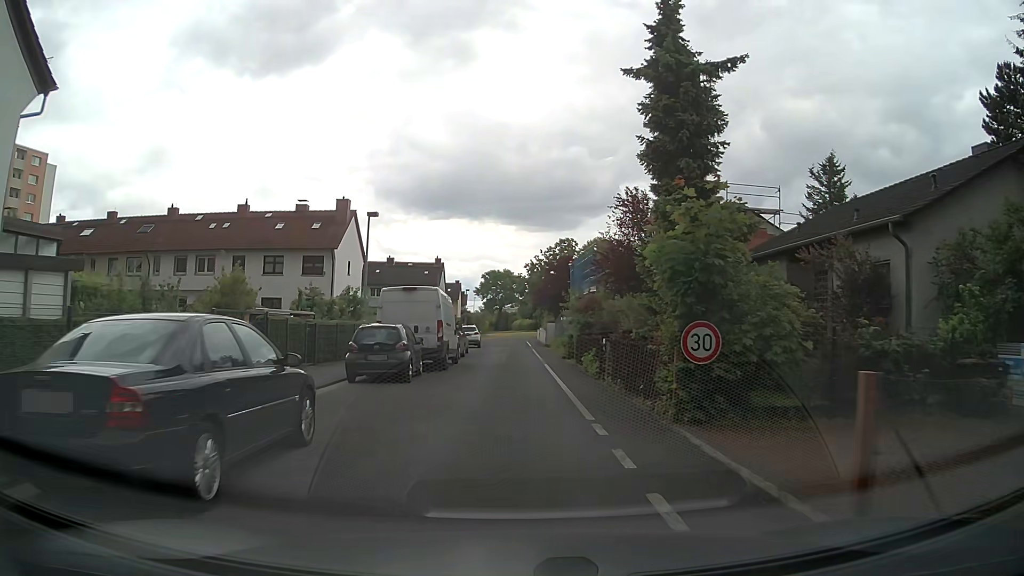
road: residential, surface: asphalt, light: Day
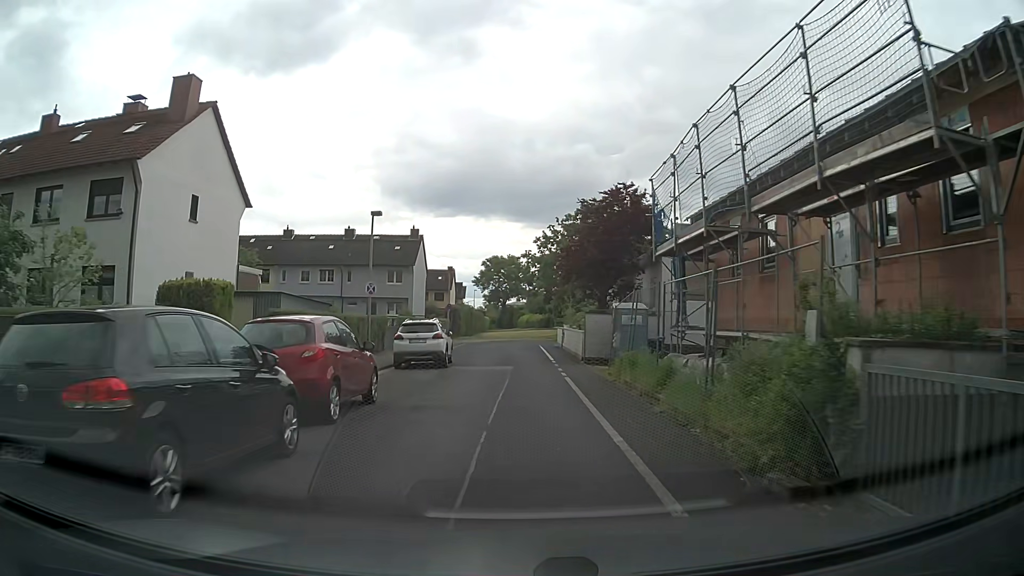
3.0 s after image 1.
(-0.2, +24.9) m; -1°
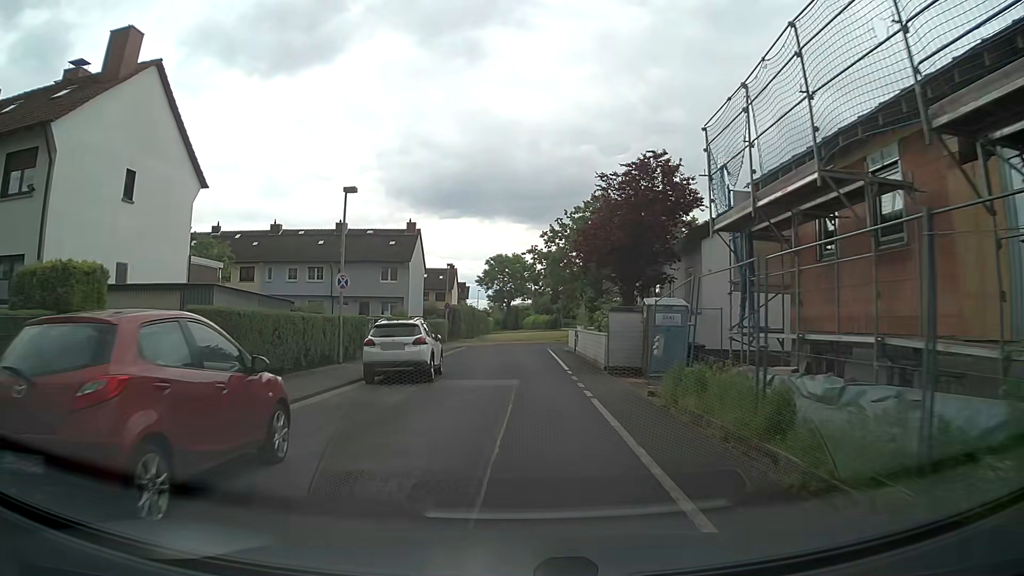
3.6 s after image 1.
(0.0, +5.0) m; 0°
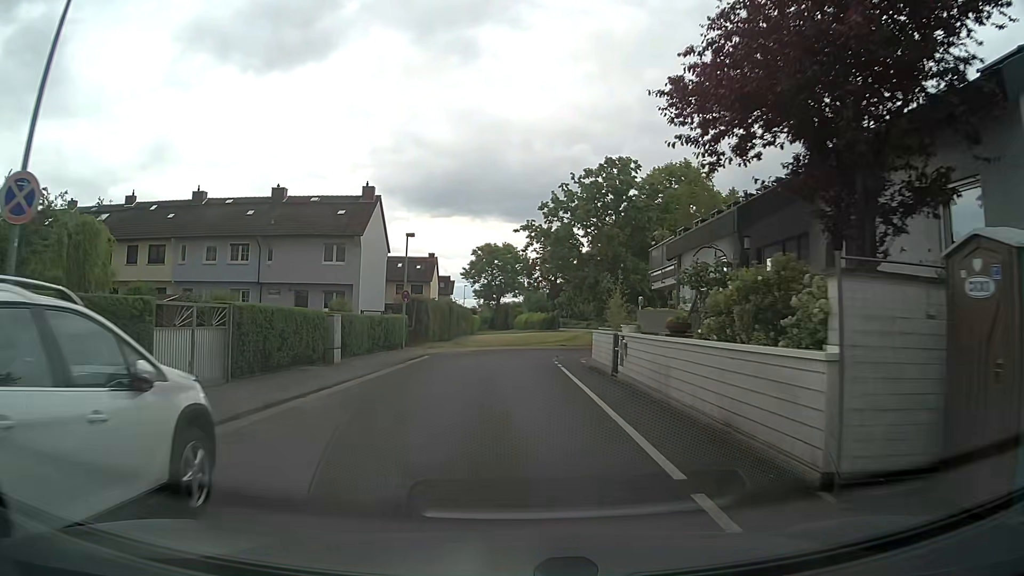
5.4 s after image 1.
(-0.1, +14.8) m; 0°
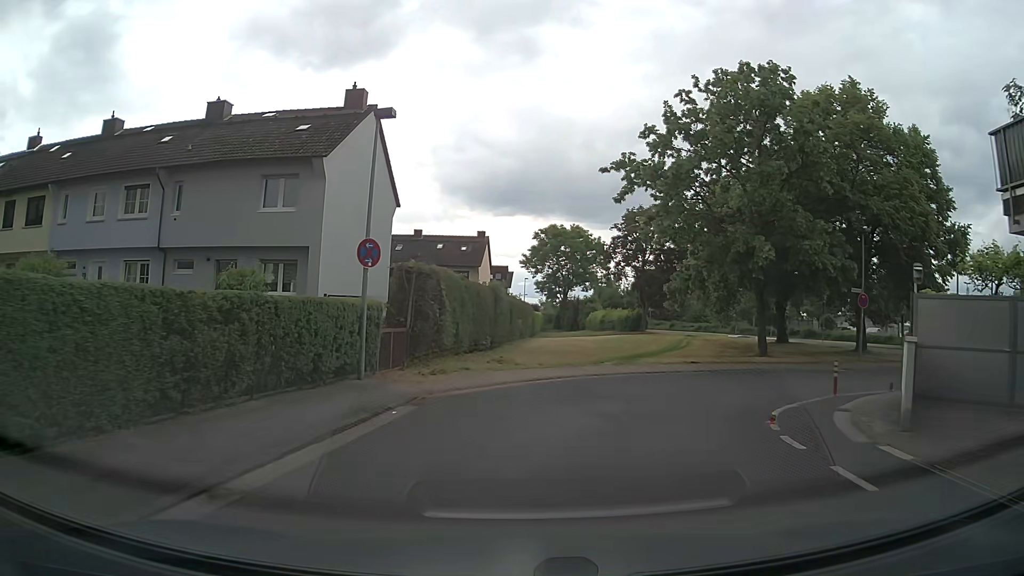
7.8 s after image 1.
(-0.9, +18.8) m; -5°
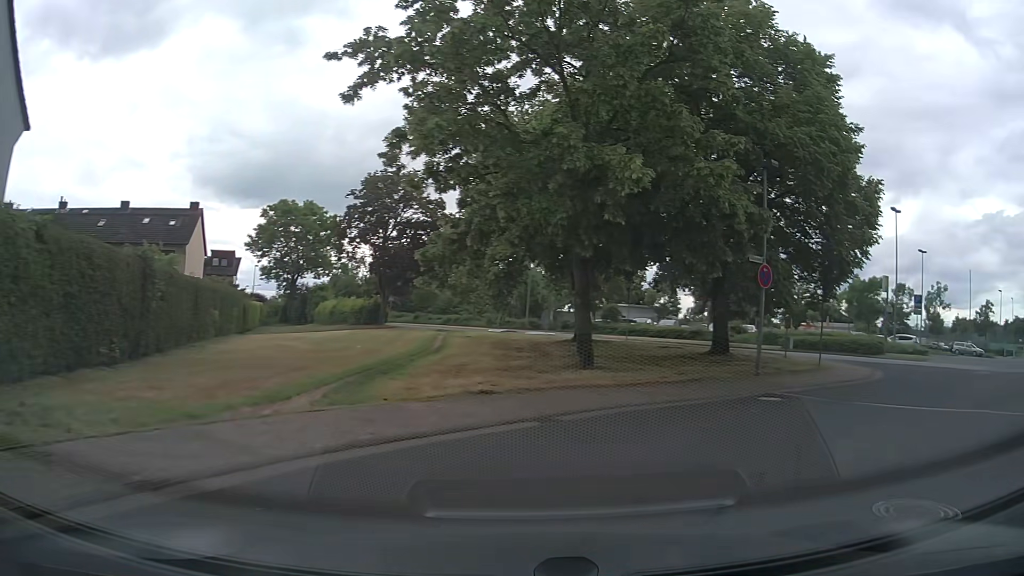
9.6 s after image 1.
(+1.6, +12.1) m; +21°
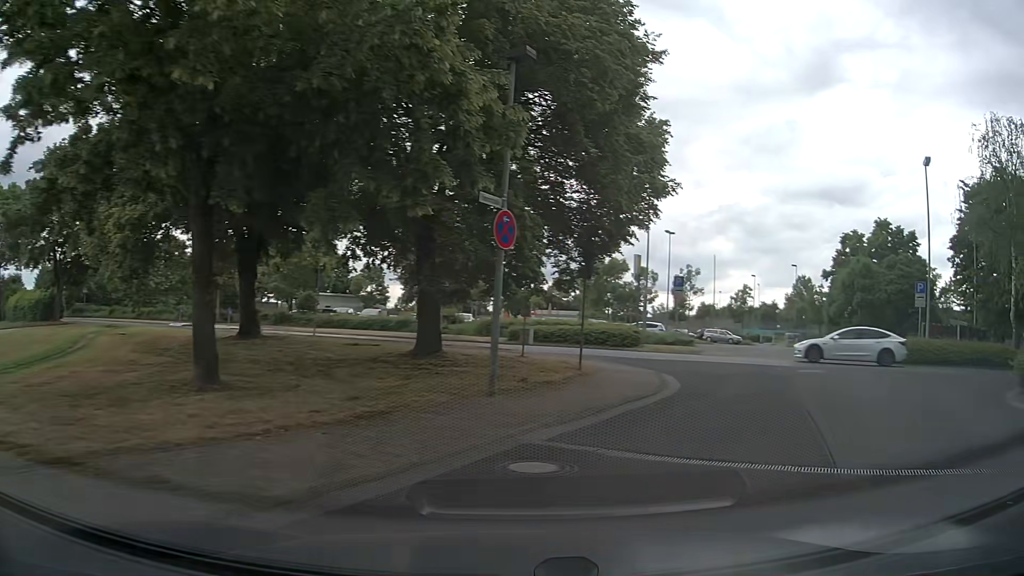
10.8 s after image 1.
(+1.5, +6.9) m; +24°
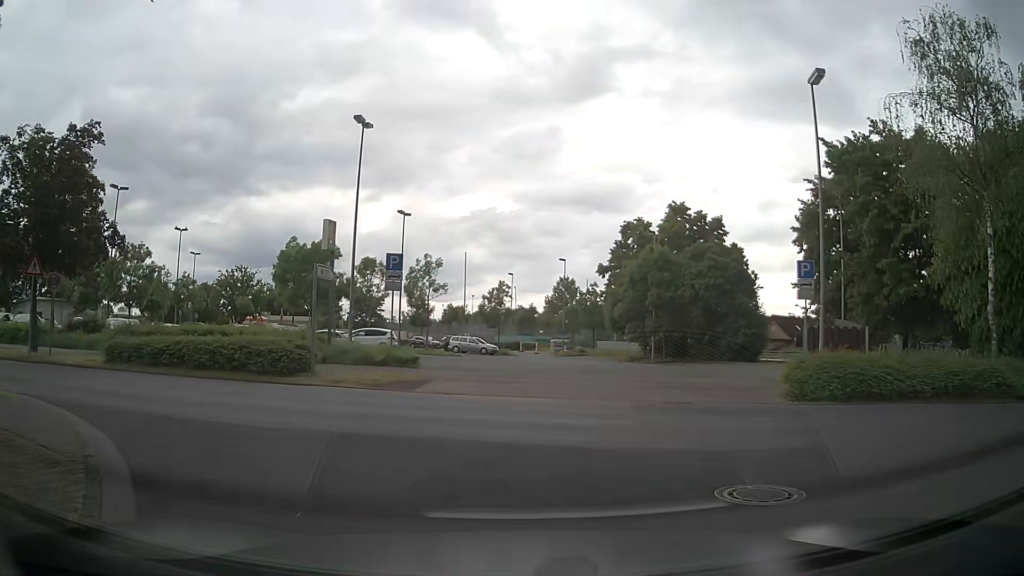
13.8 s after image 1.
(+4.1, +13.6) m; +21°
(-2, +9) (-11, +15) (-20, +18) (-30, +19) (-40, +20) (-50, +21) (-60, +23) (-69, +26) (-79, +28) (-89, +30) m
